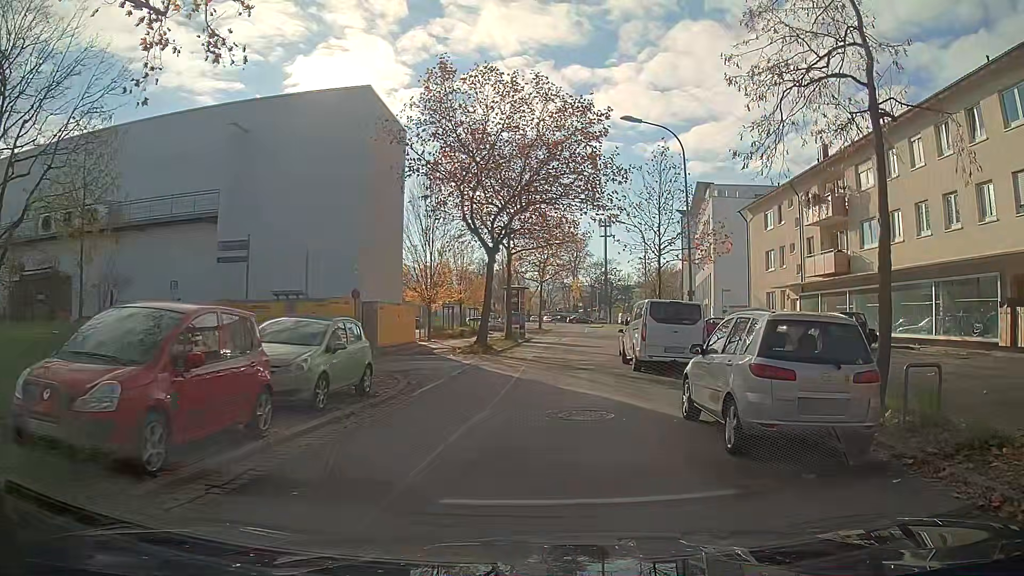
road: unclassified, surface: asphalt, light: Day
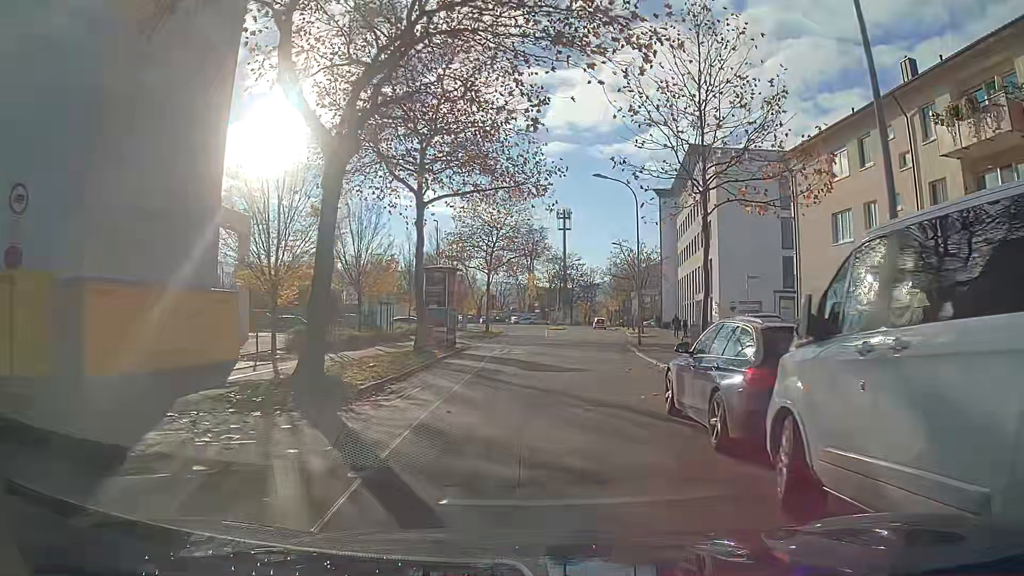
(+0.5, +18.1) m; +2°
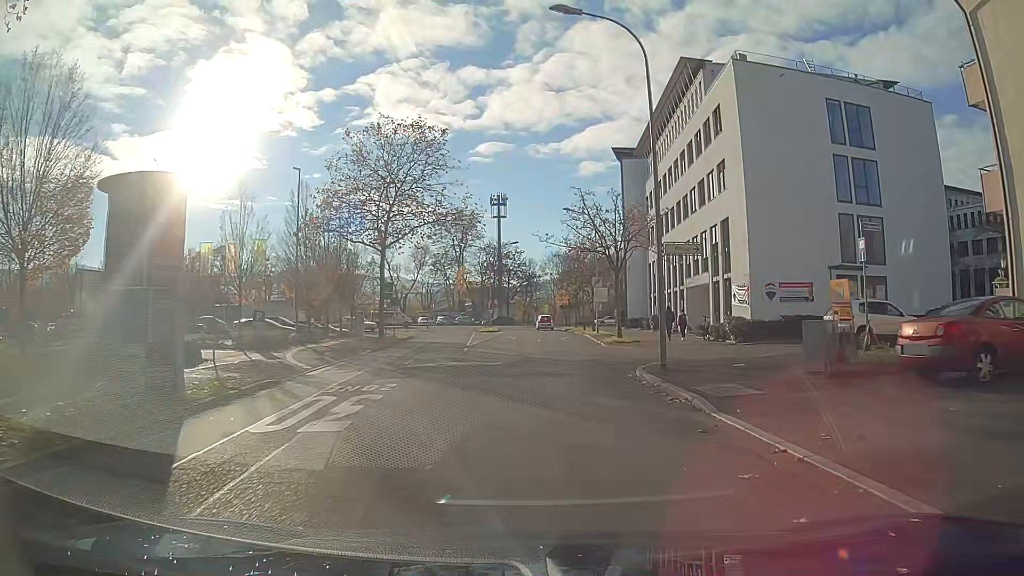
(+1.1, +20.7) m; +5°
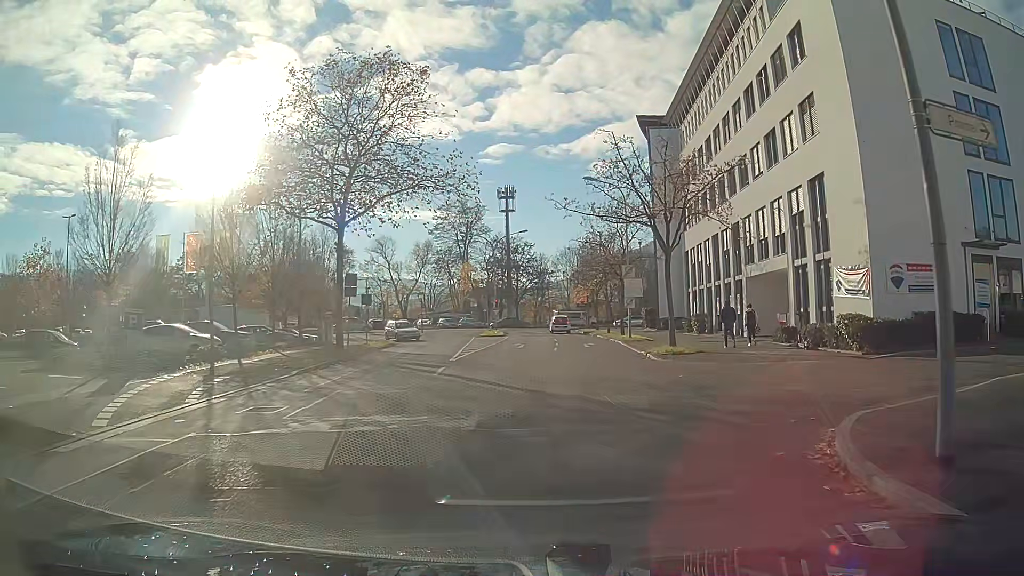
(-0.2, +11.1) m; -2°
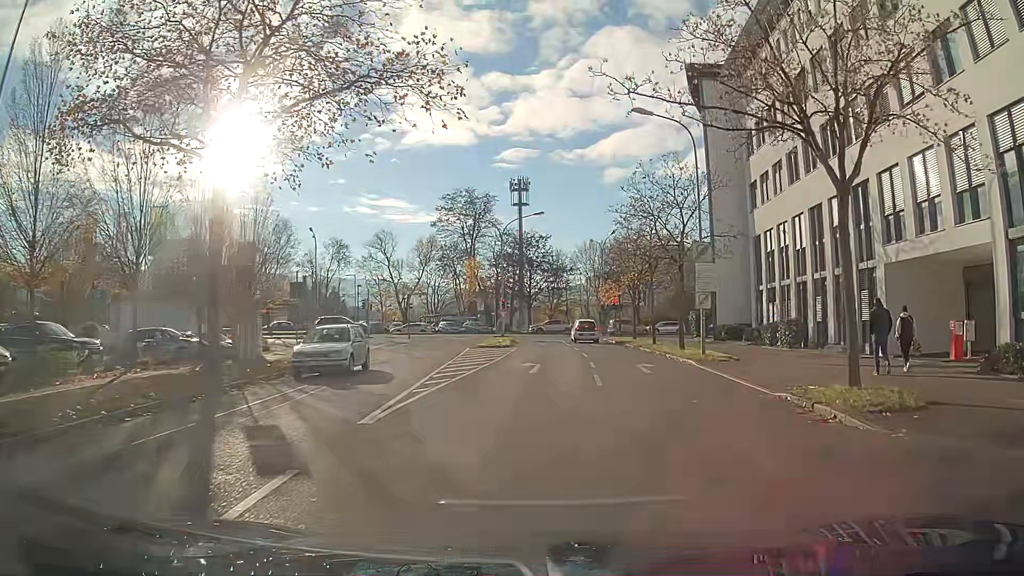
(-0.1, +13.8) m; 0°
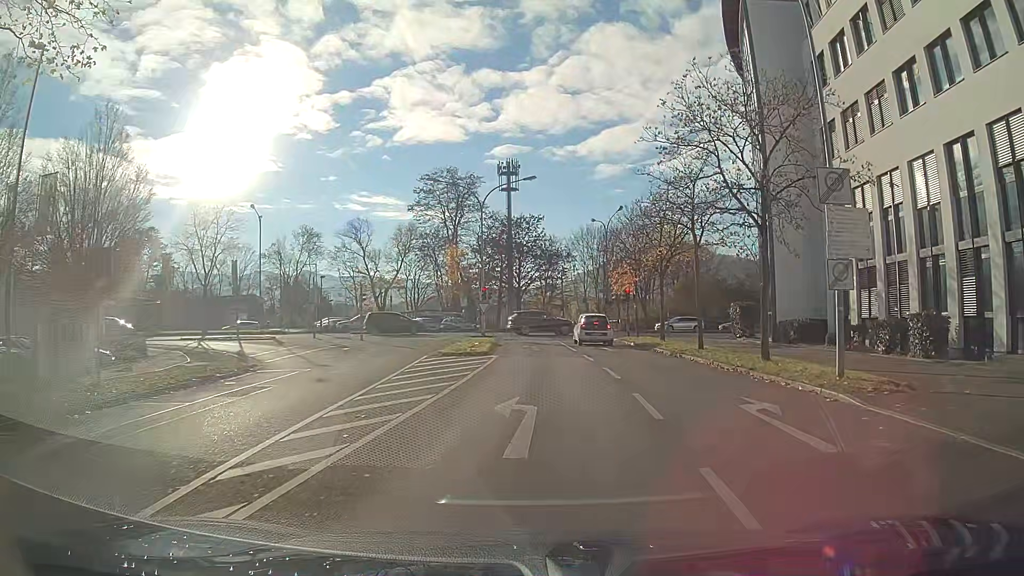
(+0.1, +12.1) m; +1°
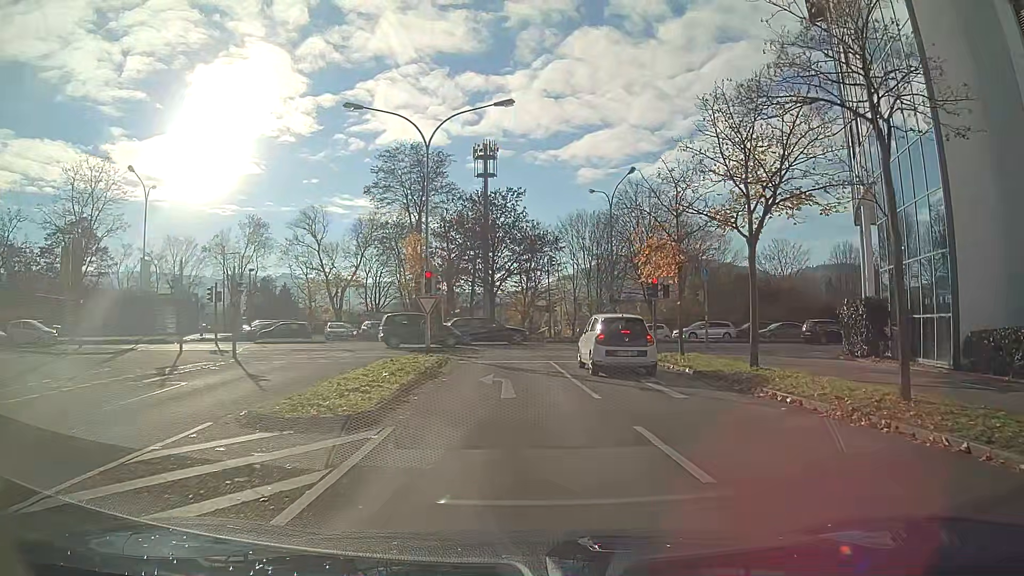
(+0.2, +15.3) m; +1°
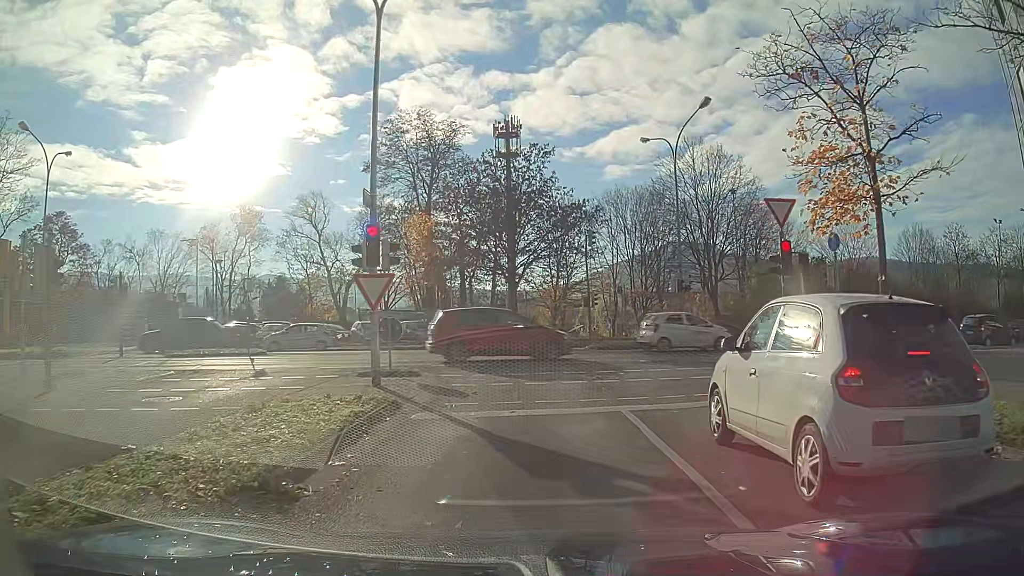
(-0.2, +12.1) m; -2°
